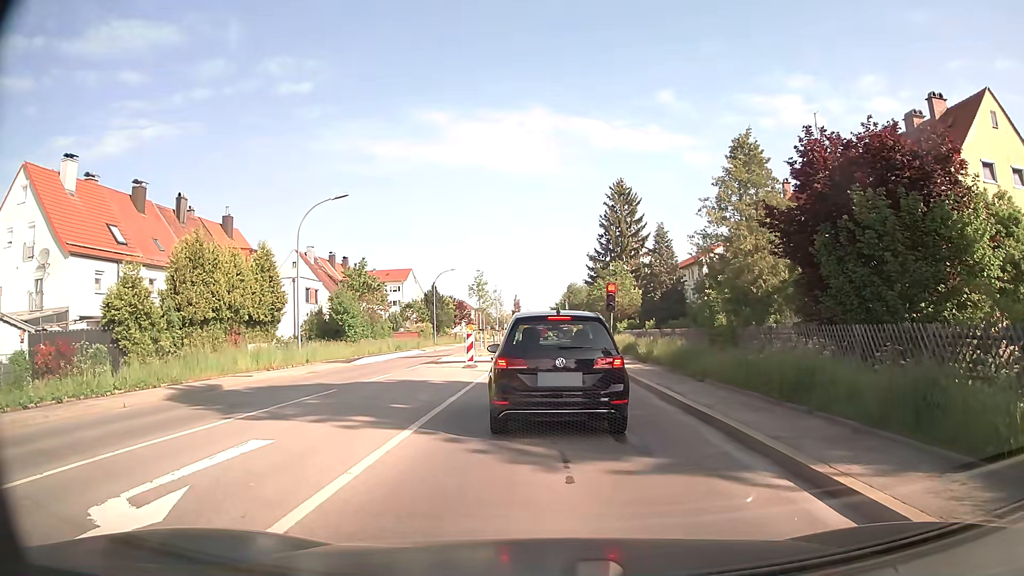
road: secondary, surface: asphalt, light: Day
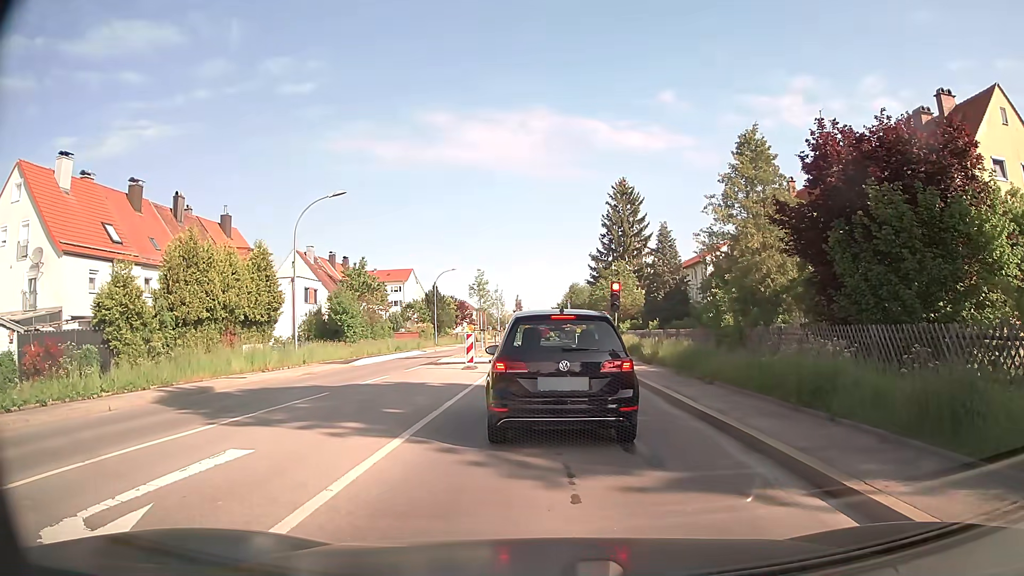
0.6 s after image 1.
(0.0, +0.7) m; 0°
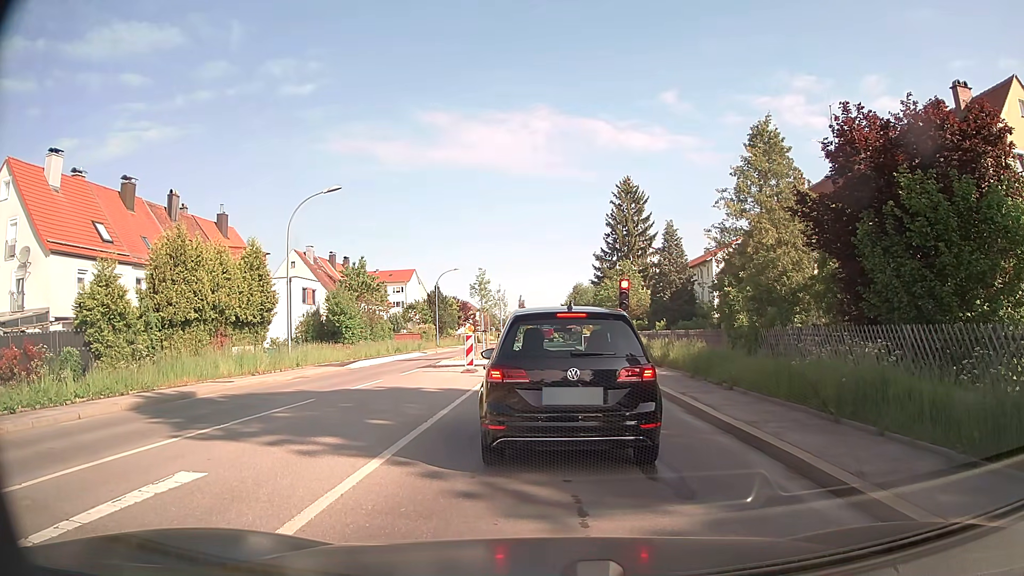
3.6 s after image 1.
(0.0, +1.3) m; 0°
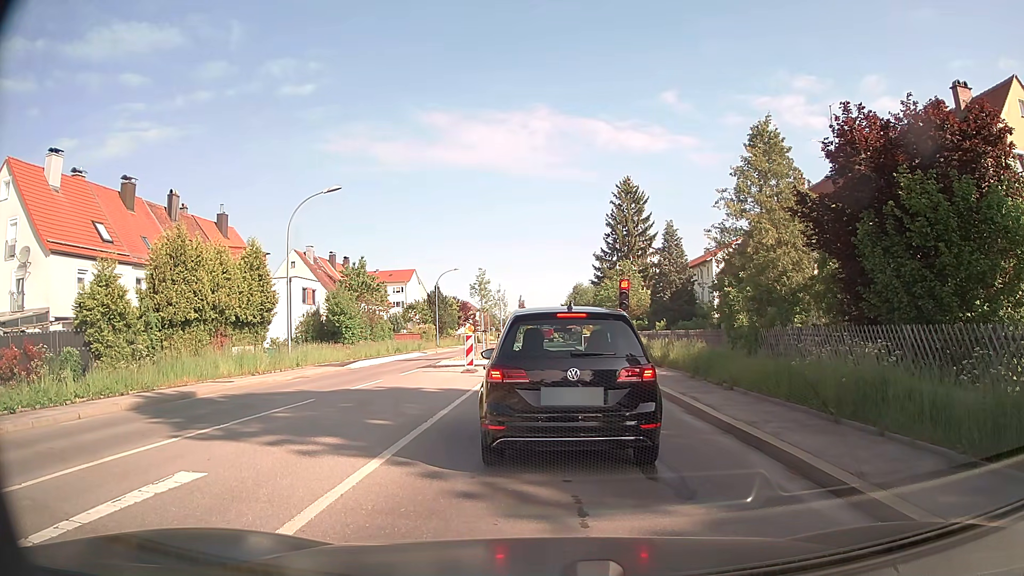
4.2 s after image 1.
(0.0, 0.0) m; 0°
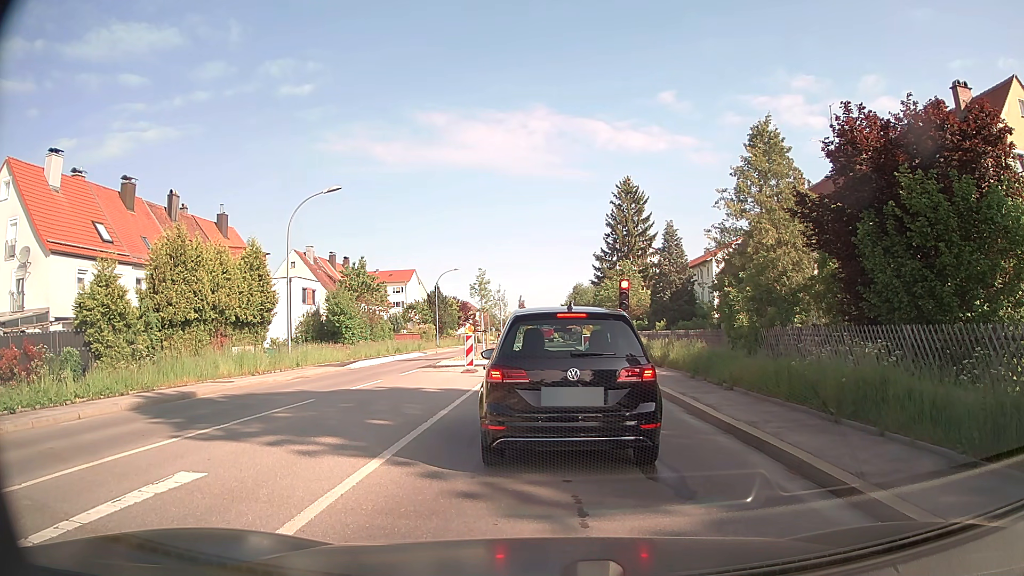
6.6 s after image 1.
(0.0, 0.0) m; 0°
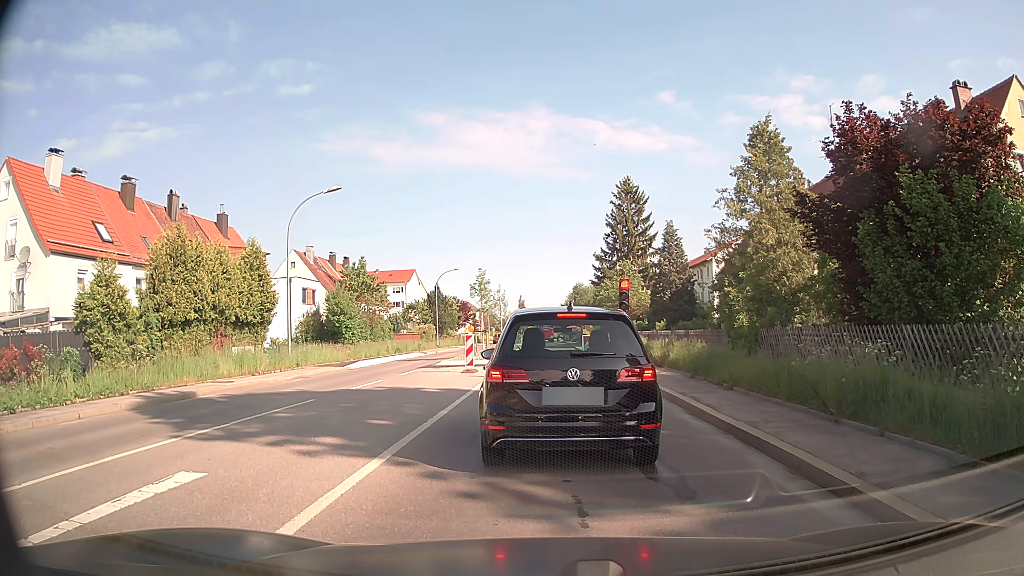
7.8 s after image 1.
(0.0, 0.0) m; 0°
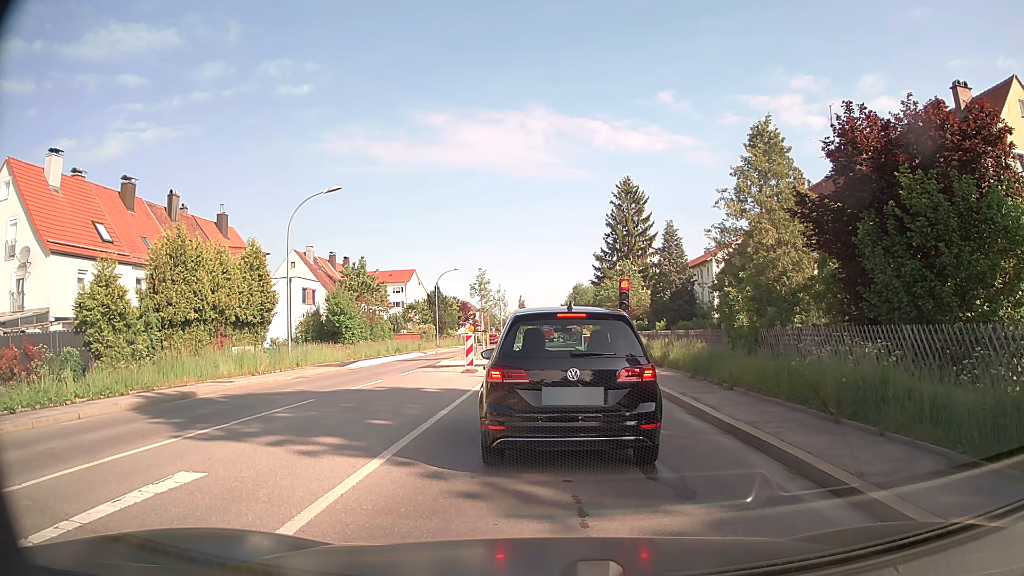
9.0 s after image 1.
(0.0, 0.0) m; 0°
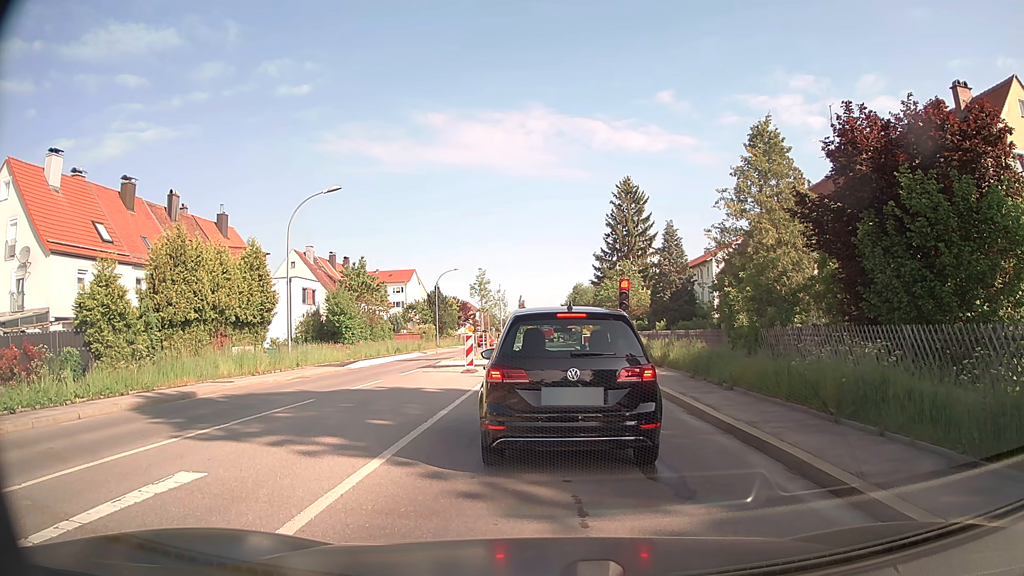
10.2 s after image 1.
(0.0, 0.0) m; 0°
(-1, +10) (-4, +19) (-6, +29) (-7, +39) (-7, +49) (-6, +59) (-6, +69) (-6, +79) (-6, +89) (-6, +99) m
